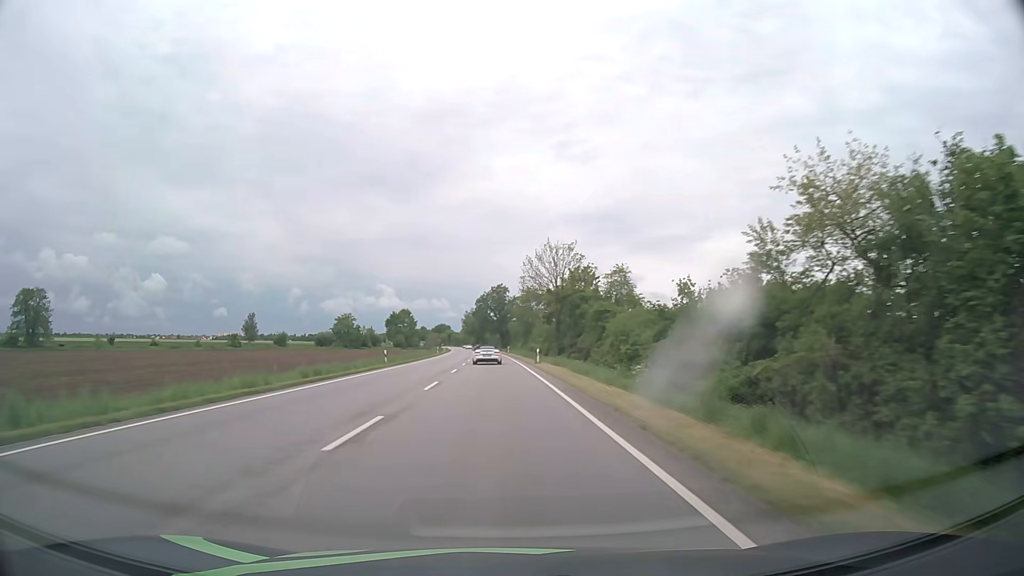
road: primary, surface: asphalt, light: Day
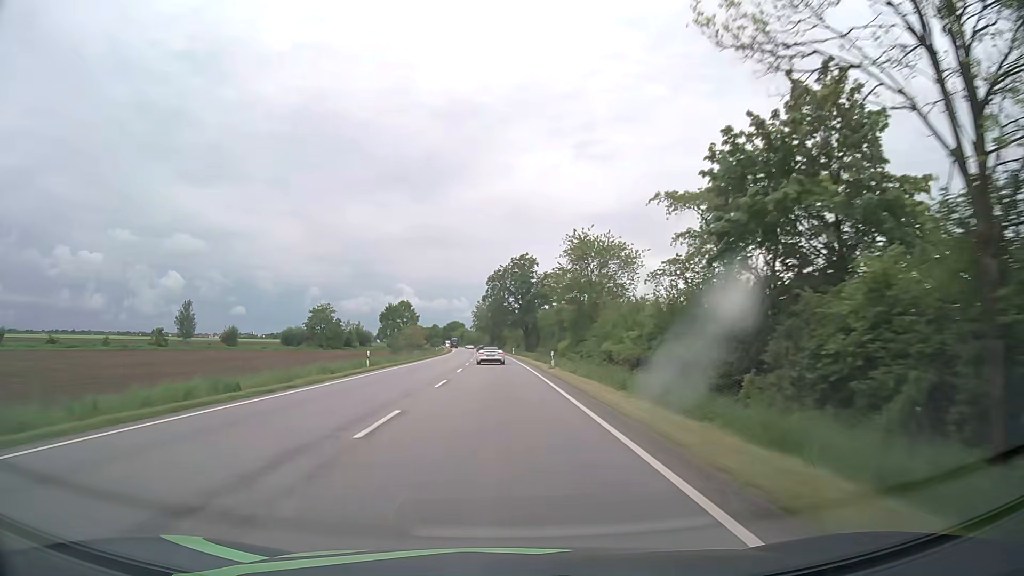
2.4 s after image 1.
(-1.1, +58.0) m; -2°
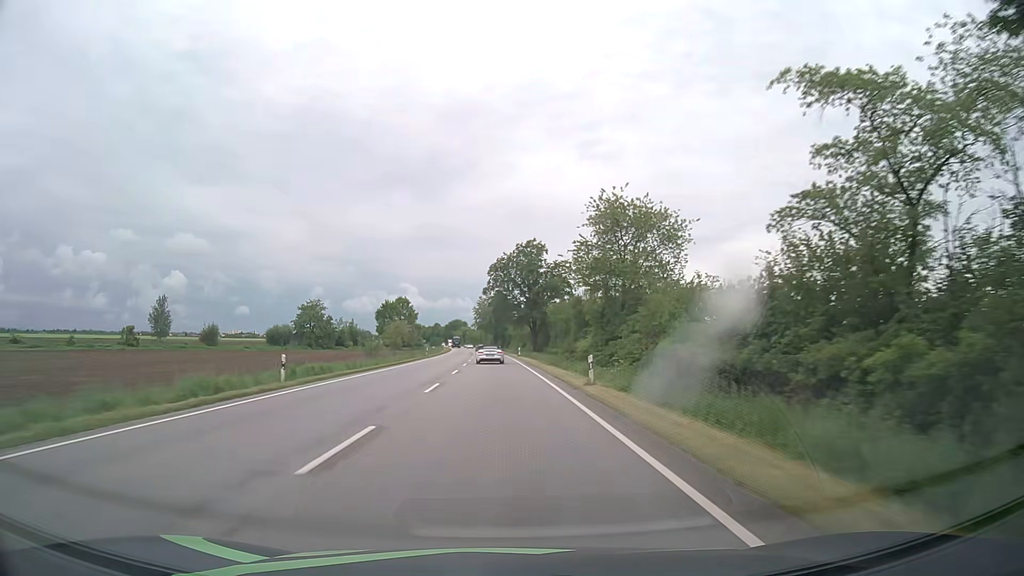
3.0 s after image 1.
(0.0, +14.7) m; 0°
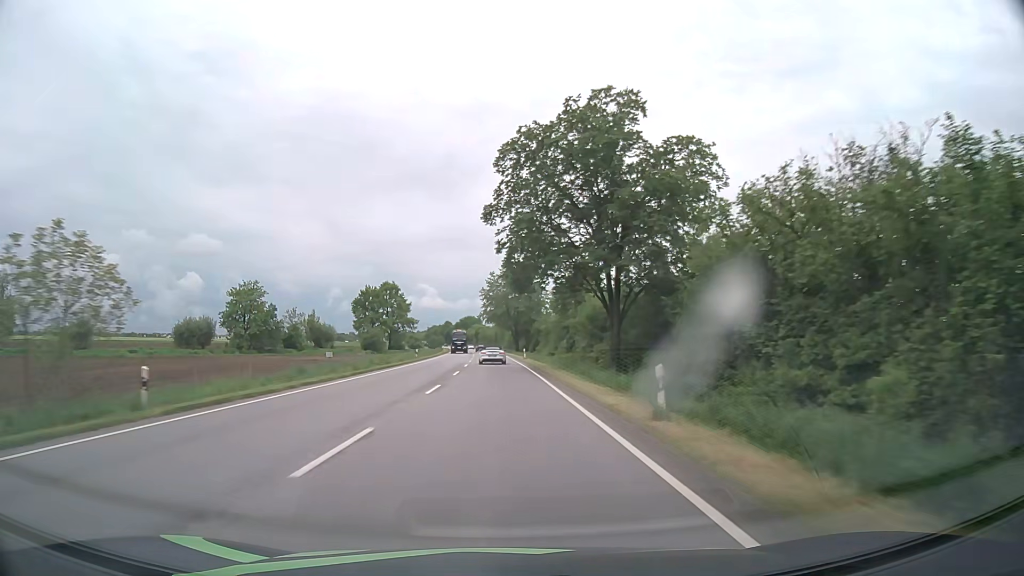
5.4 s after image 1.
(-0.8, +59.3) m; -2°
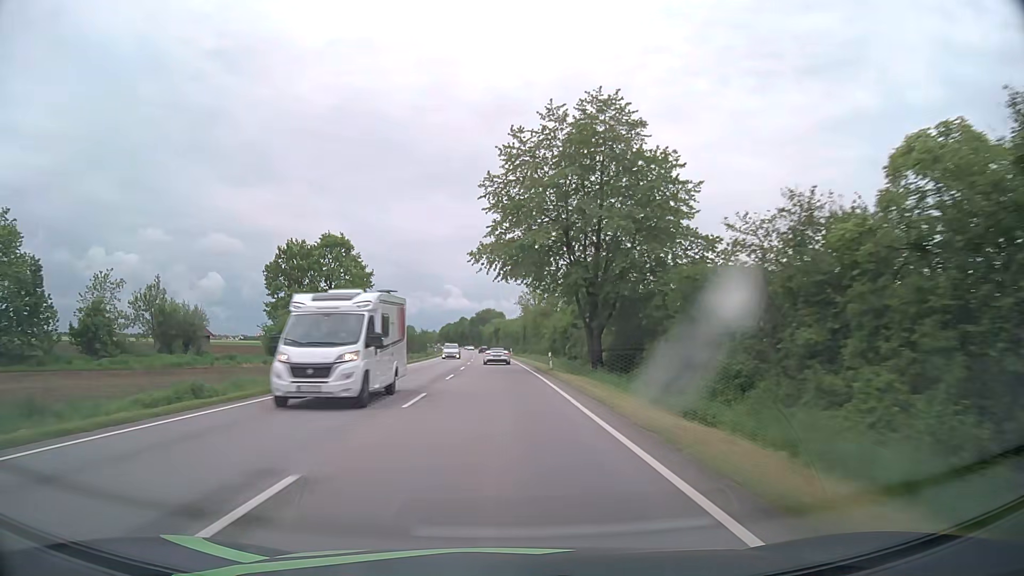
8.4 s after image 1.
(-1.4, +75.8) m; -2°
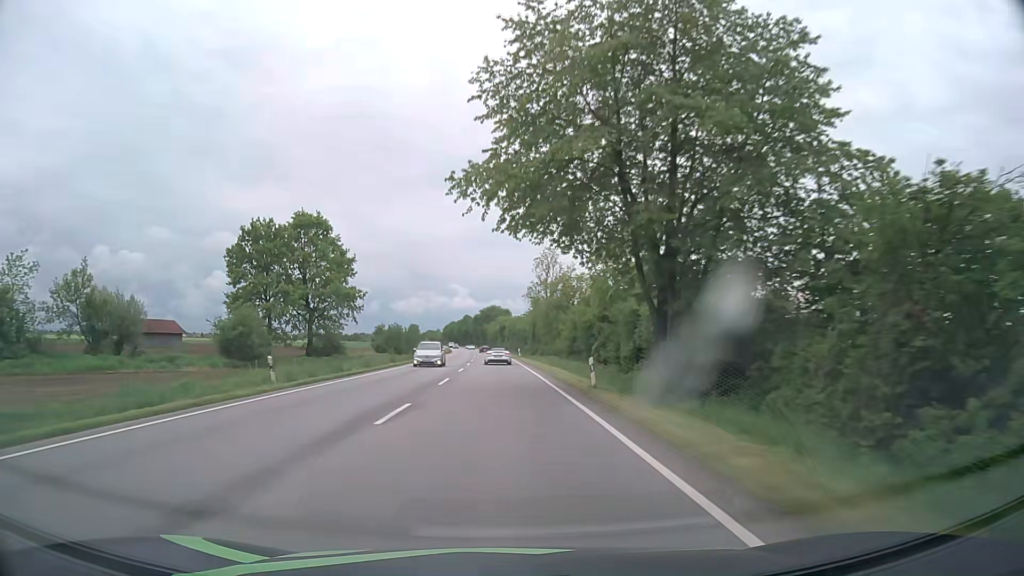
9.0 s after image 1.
(0.0, +15.3) m; 0°
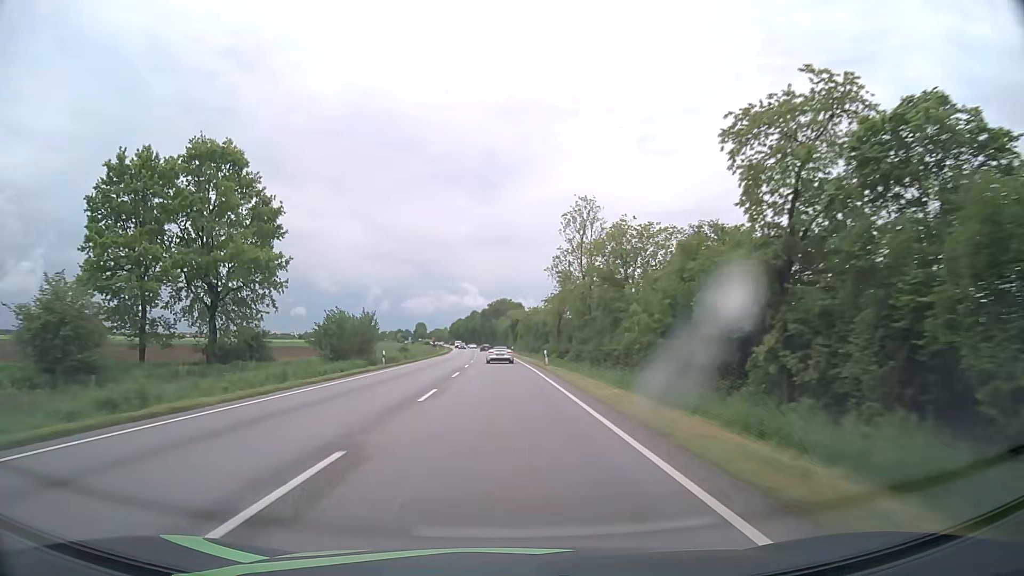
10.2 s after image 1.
(-0.3, +30.7) m; -1°
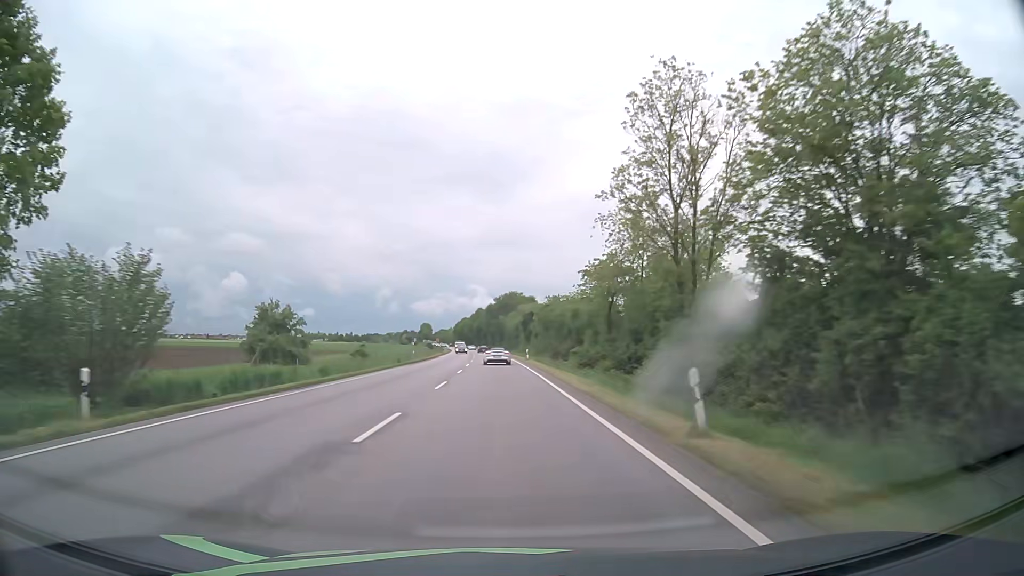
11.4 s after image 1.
(-0.1, +30.7) m; -1°
(0, +10) (0, +20) (0, +30) (0, +40) (-1, +50) (-1, +60) (-1, +70) (-2, +80) (-2, +90) (-2, +100) m
